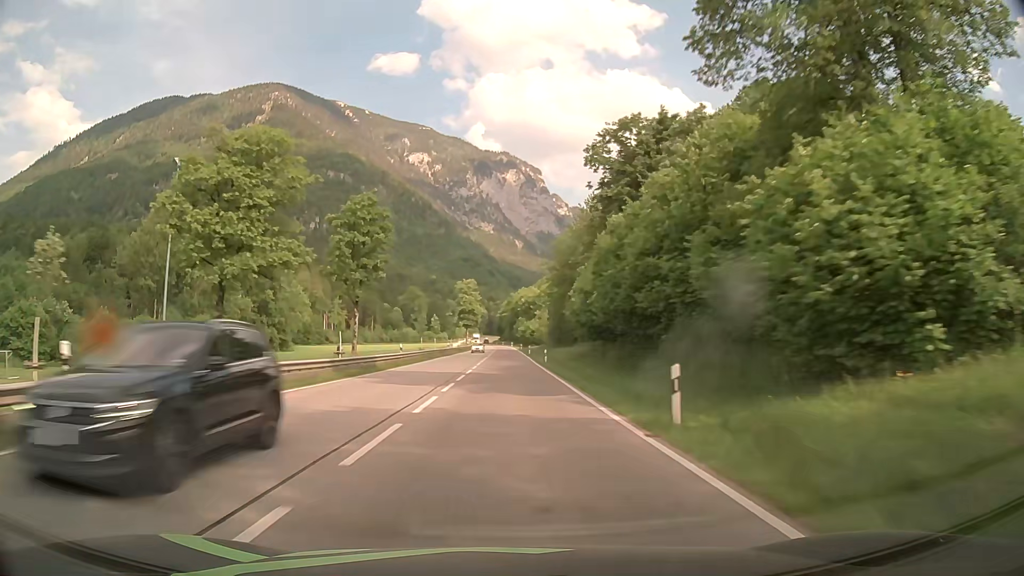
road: primary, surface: asphalt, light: Day
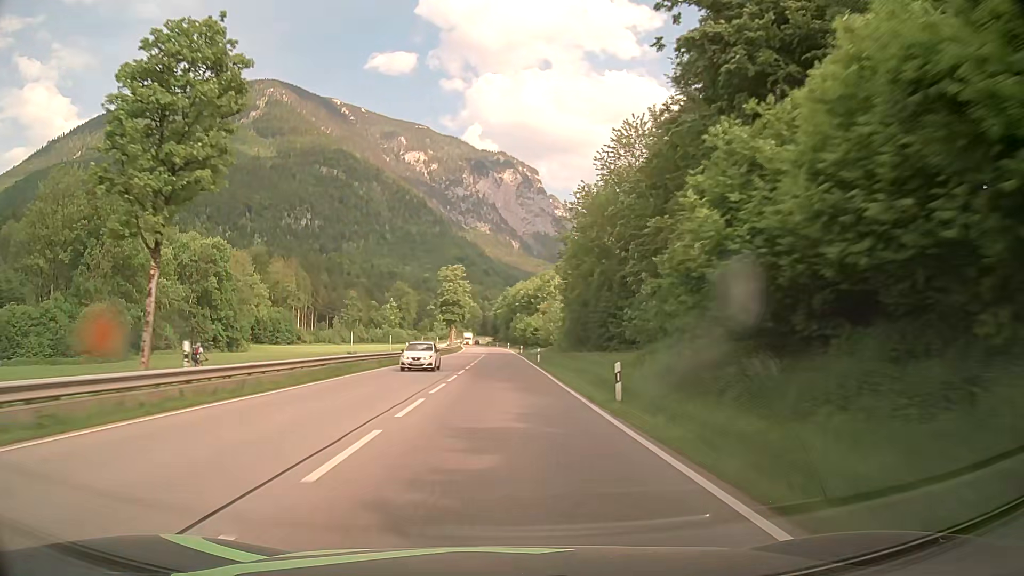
(0.0, +31.1) m; 0°
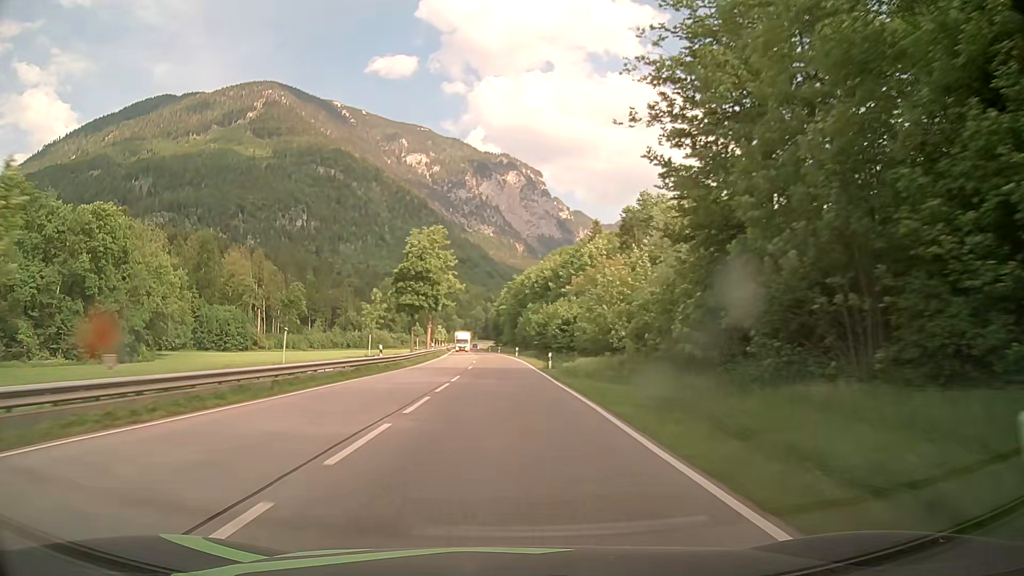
(-0.1, +46.9) m; 0°
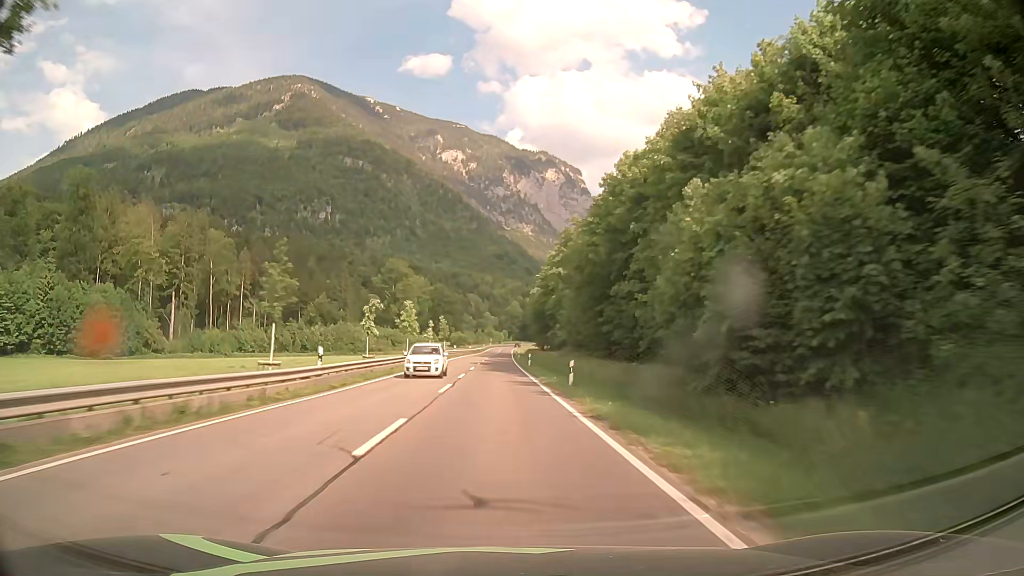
(-1.9, +78.4) m; -3°
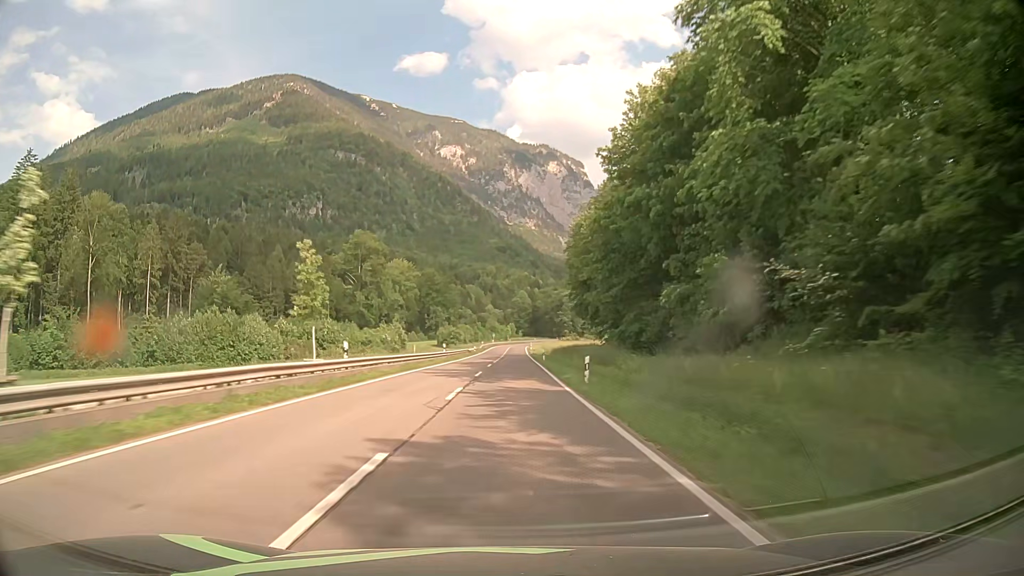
(-0.6, +63.1) m; 0°
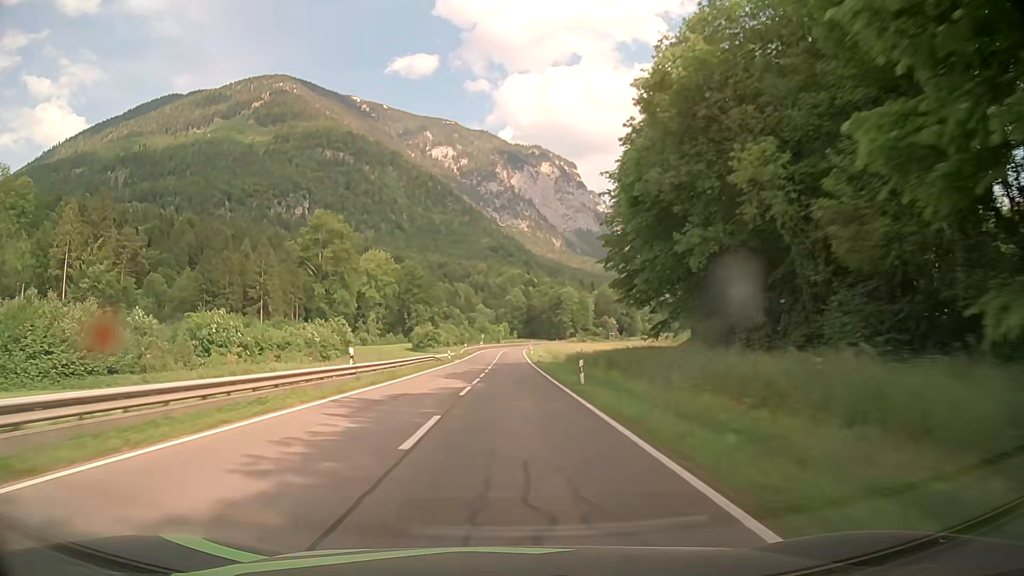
(0.0, +31.6) m; 0°
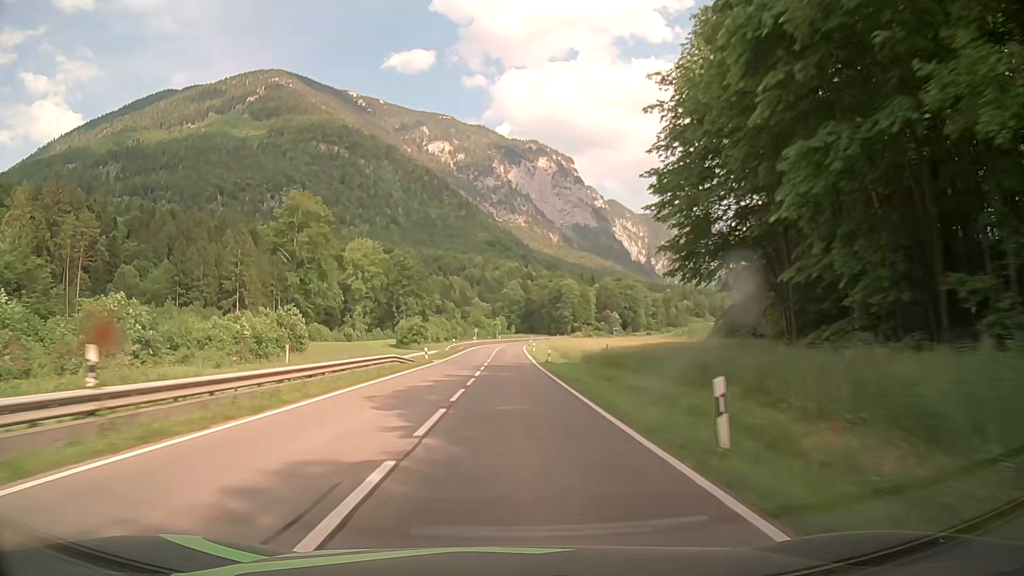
(+0.1, +15.8) m; 0°
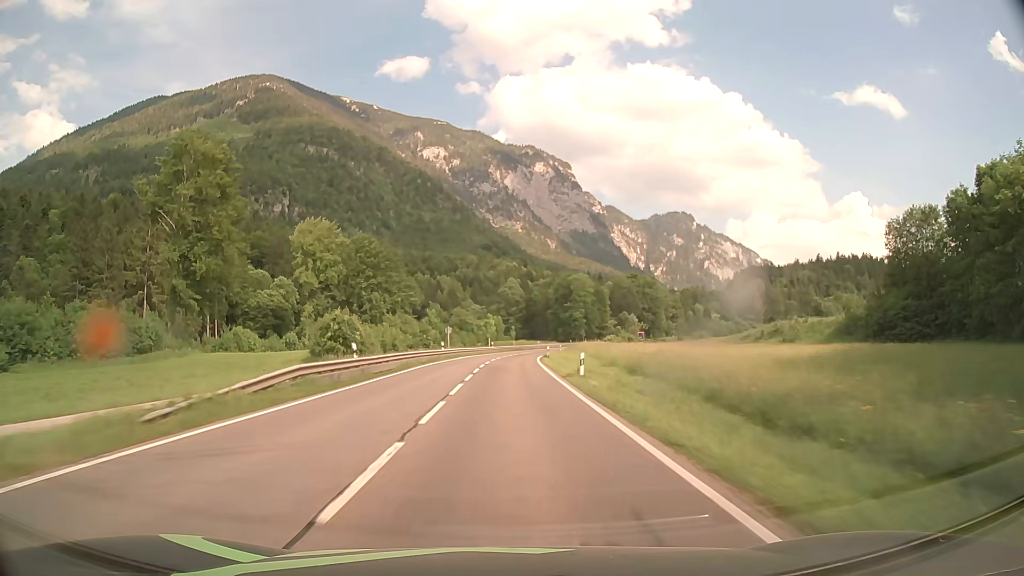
(+0.2, +47.4) m; 0°
(0, +10) (0, +20) (0, +30) (0, +40) (+1, +50) (+2, +60) (+2, +70) (+4, +80) (+5, +90) (+7, +100) m
